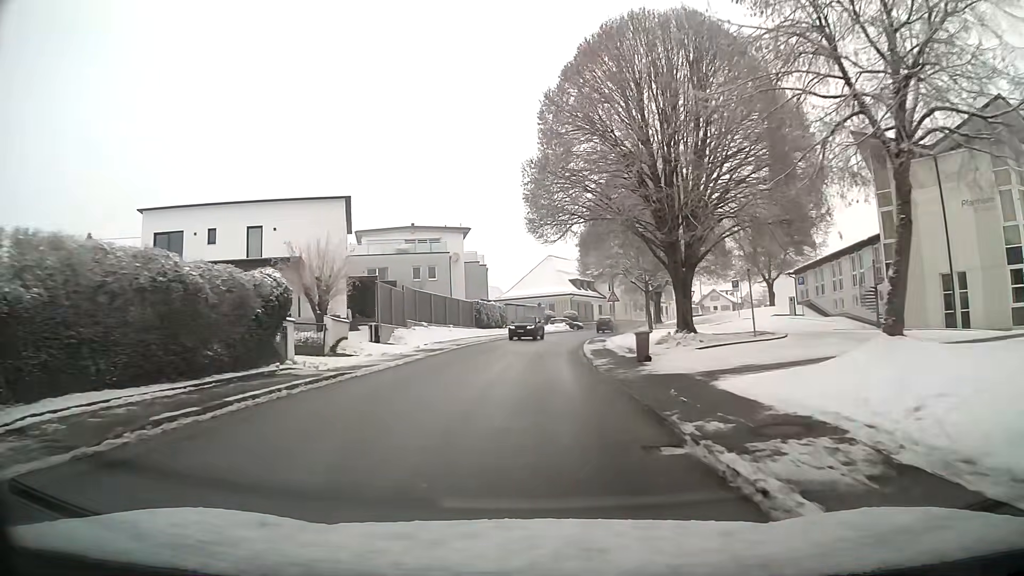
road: tertiary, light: Day
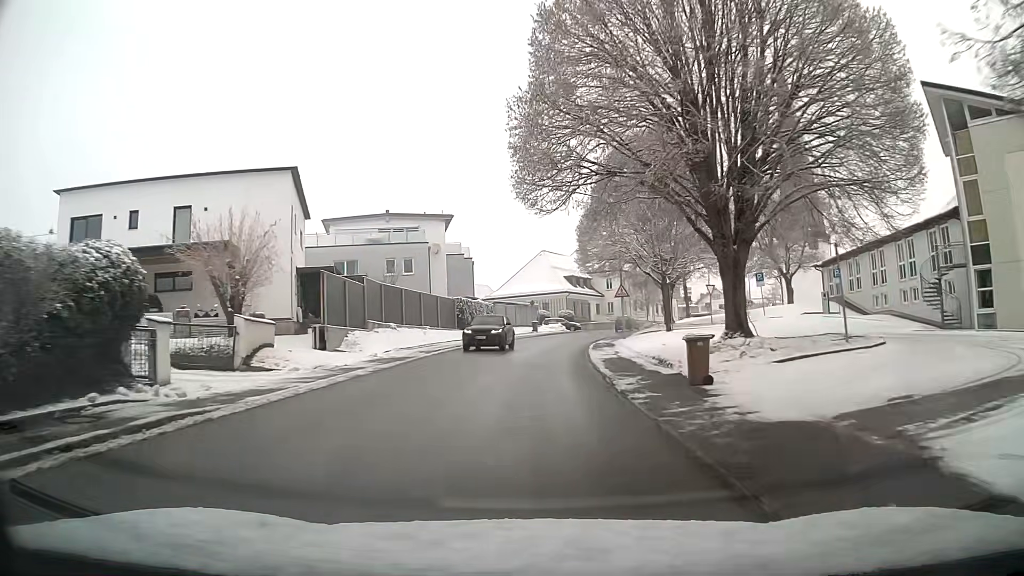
(0.0, +7.7) m; 0°
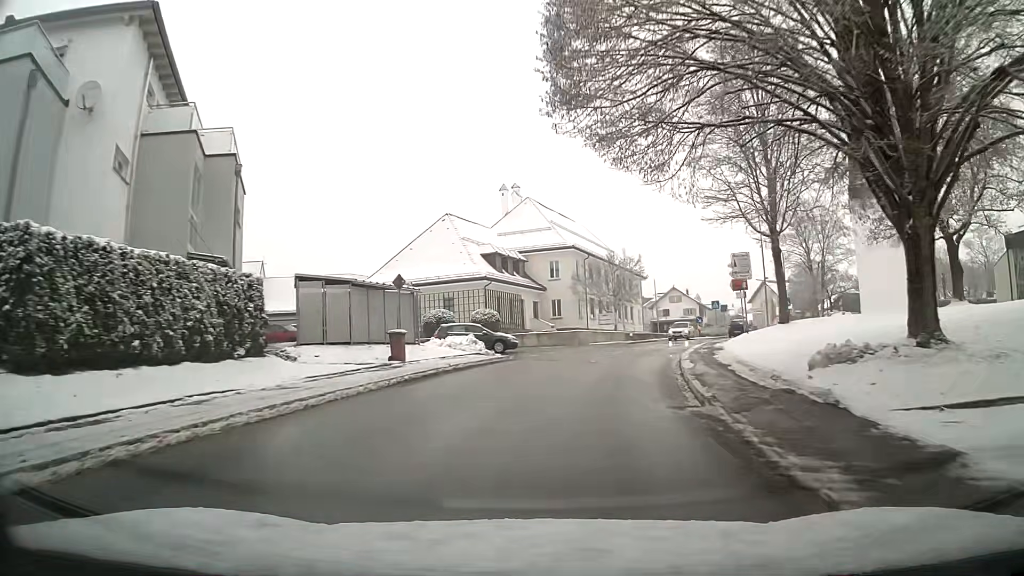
(+2.0, +38.4) m; +9°
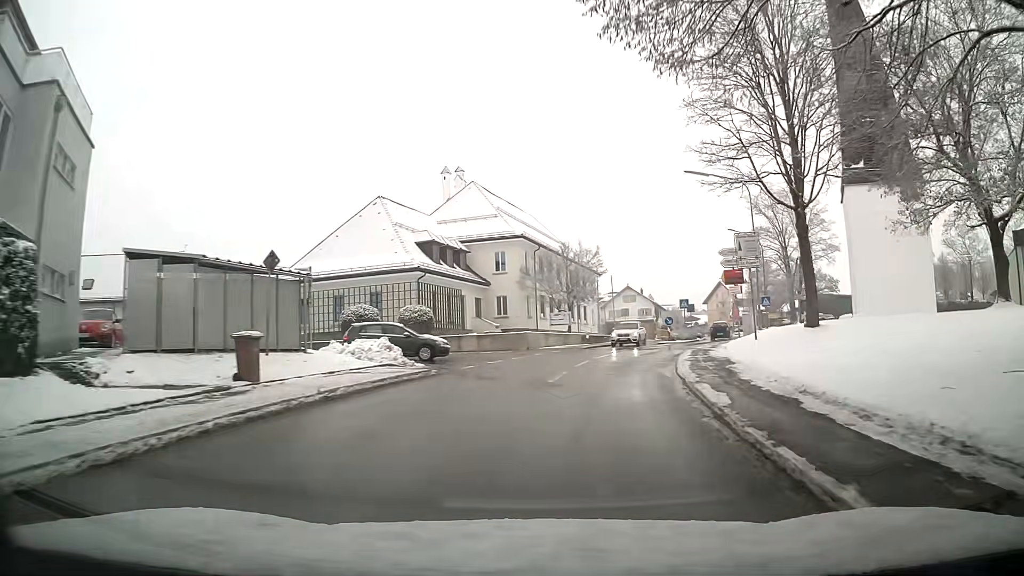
(+0.3, +7.5) m; +4°
